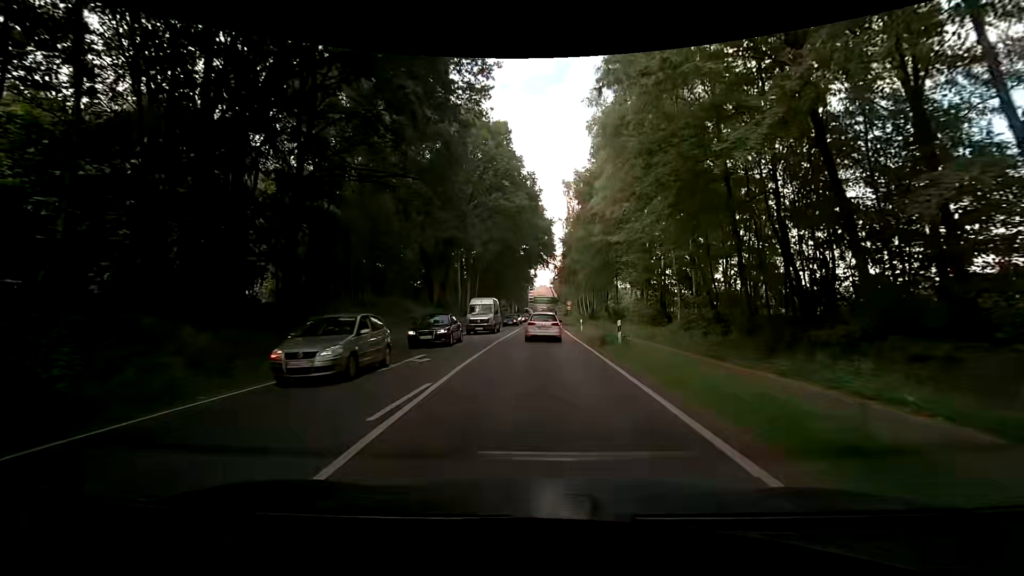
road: primary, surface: asphalt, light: Day
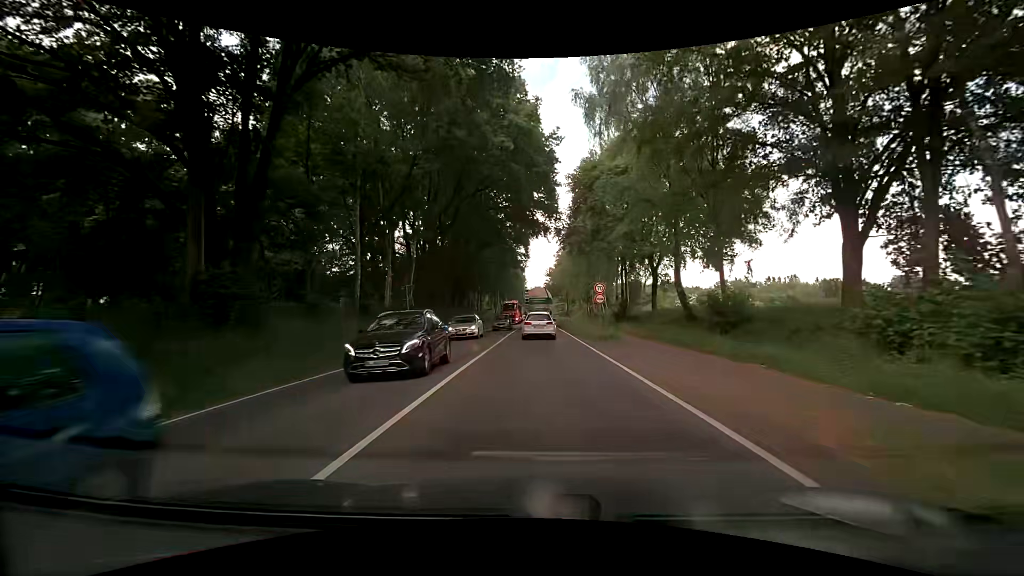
(+0.7, +35.2) m; +1°
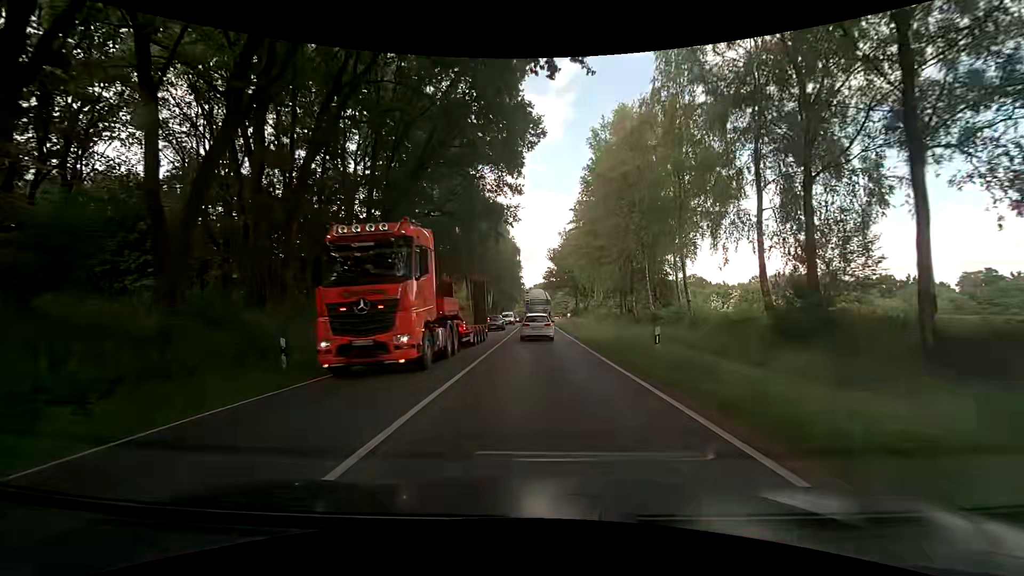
(+0.2, +37.4) m; +1°
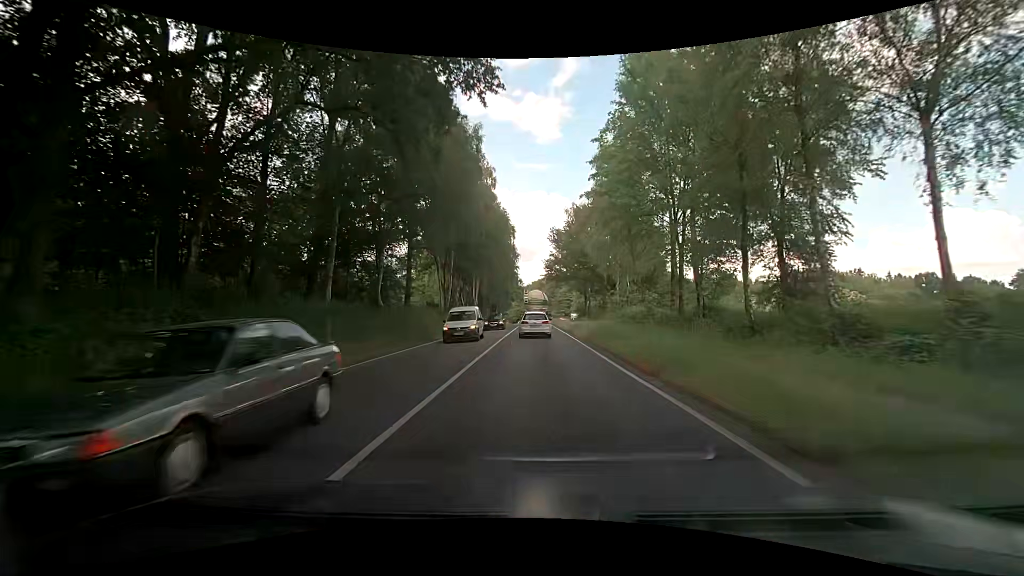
(-0.2, +22.7) m; 0°
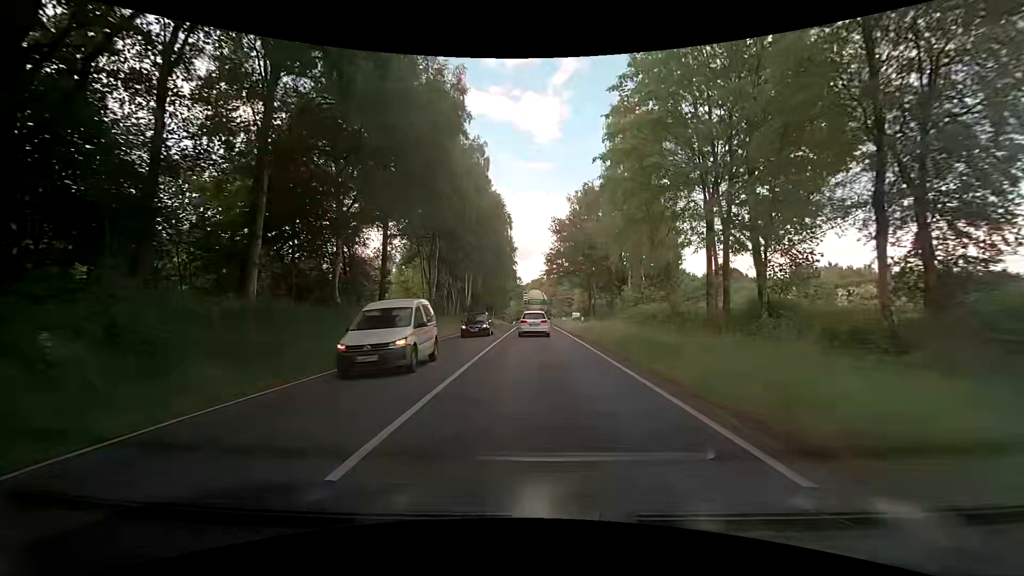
(-0.1, +7.7) m; 0°
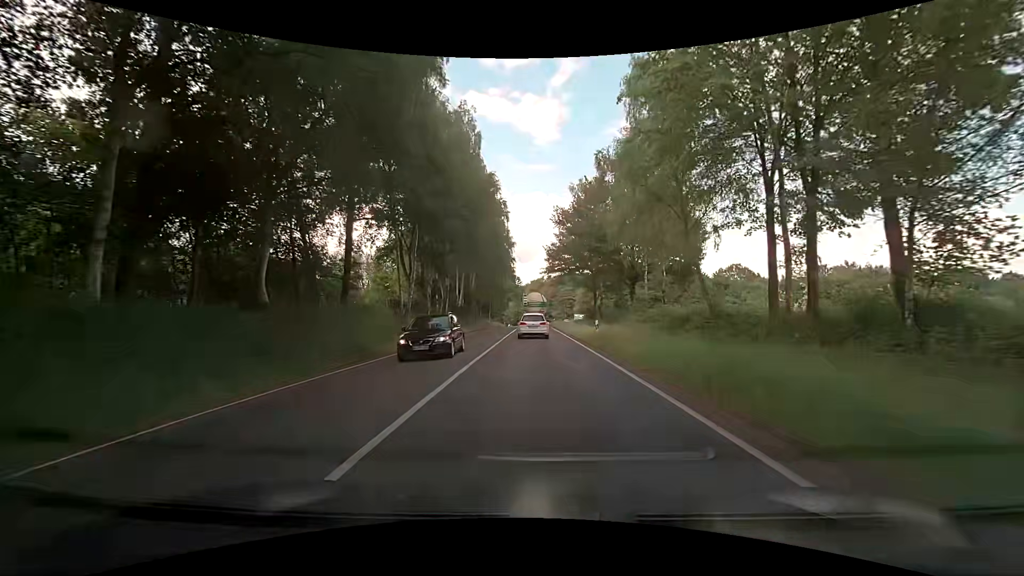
(0.0, +7.6) m; 0°
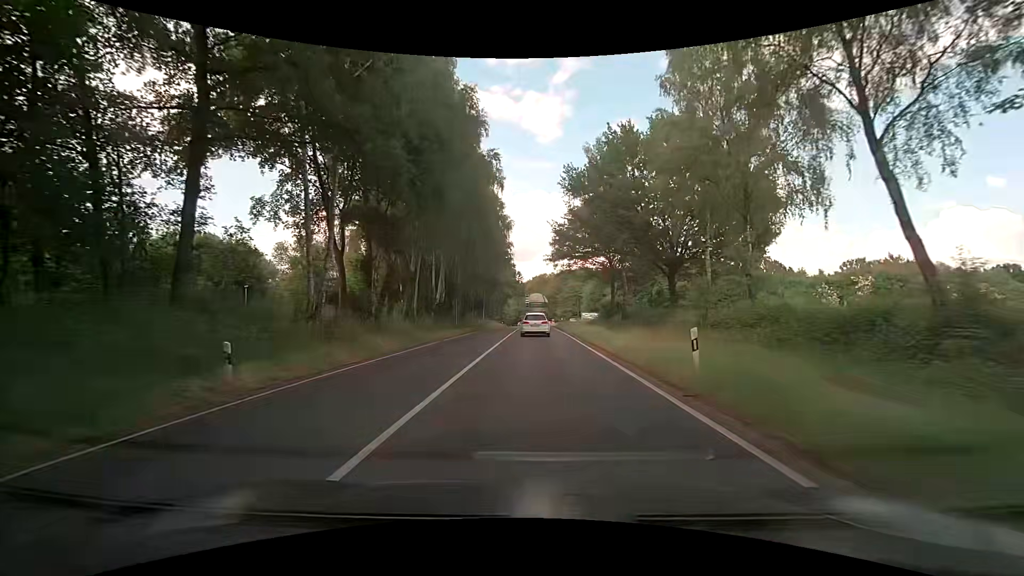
(0.0, +15.0) m; -1°
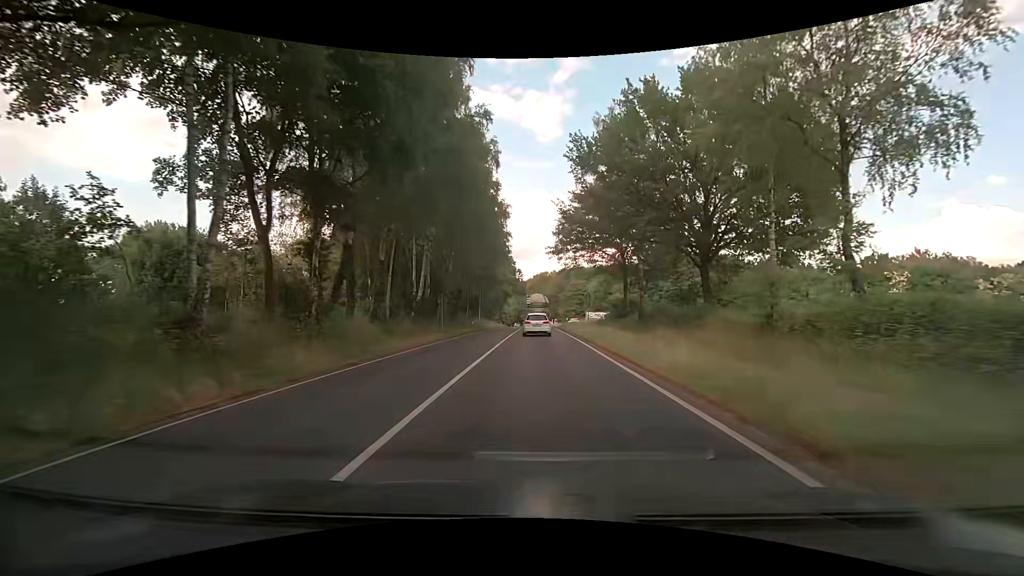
(+0.1, +7.5) m; +1°
(0, +10) (0, +20) (0, +30) (-1, +40) (-1, +50) (-1, +60) (-1, +70) (-1, +80) (-1, +90) (-1, +100) m
